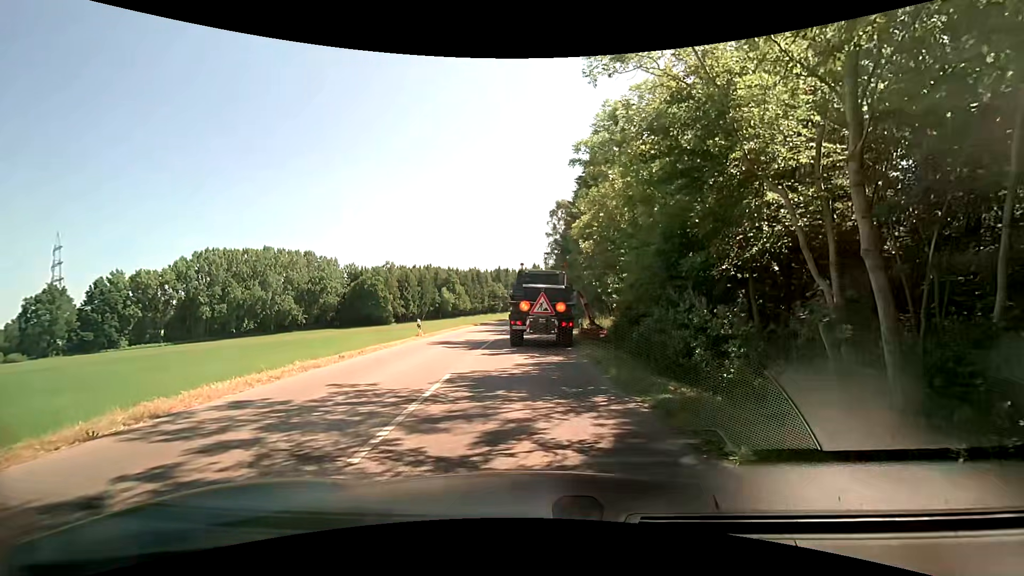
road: tertiary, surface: asphalt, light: Day
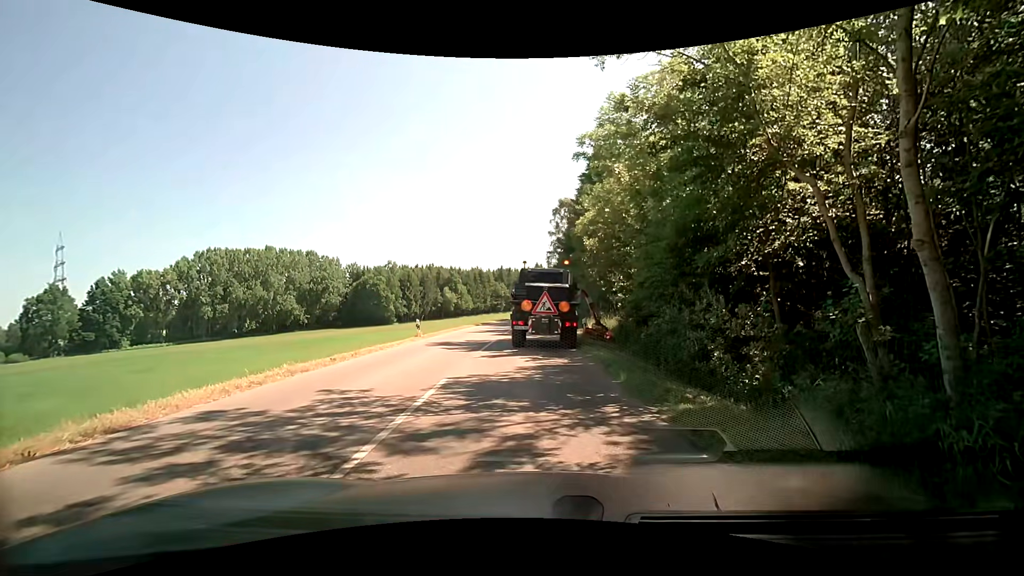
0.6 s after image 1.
(0.0, +0.7) m; -1°
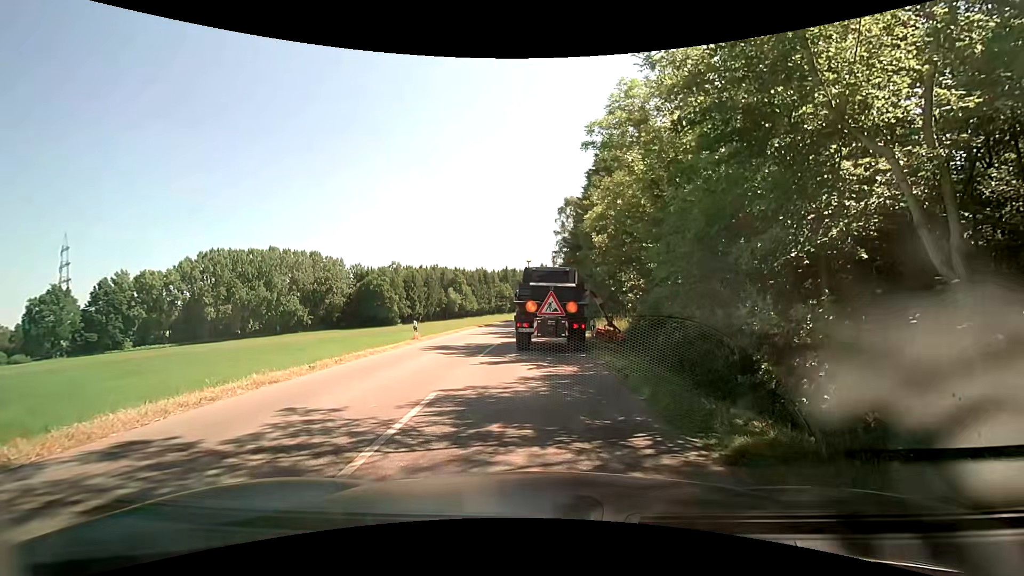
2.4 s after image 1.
(0.0, +1.6) m; 0°
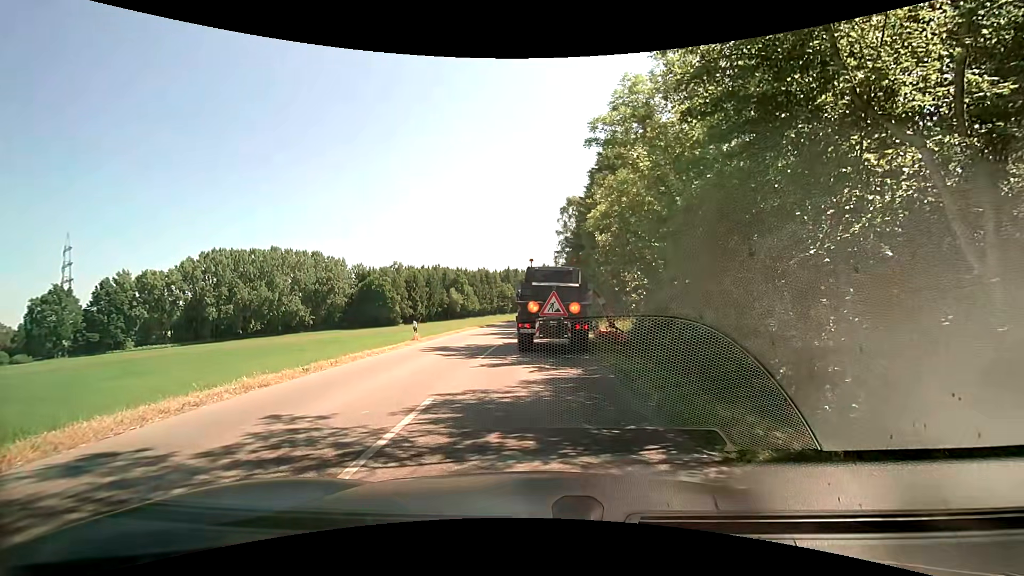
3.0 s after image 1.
(0.0, +0.4) m; 0°
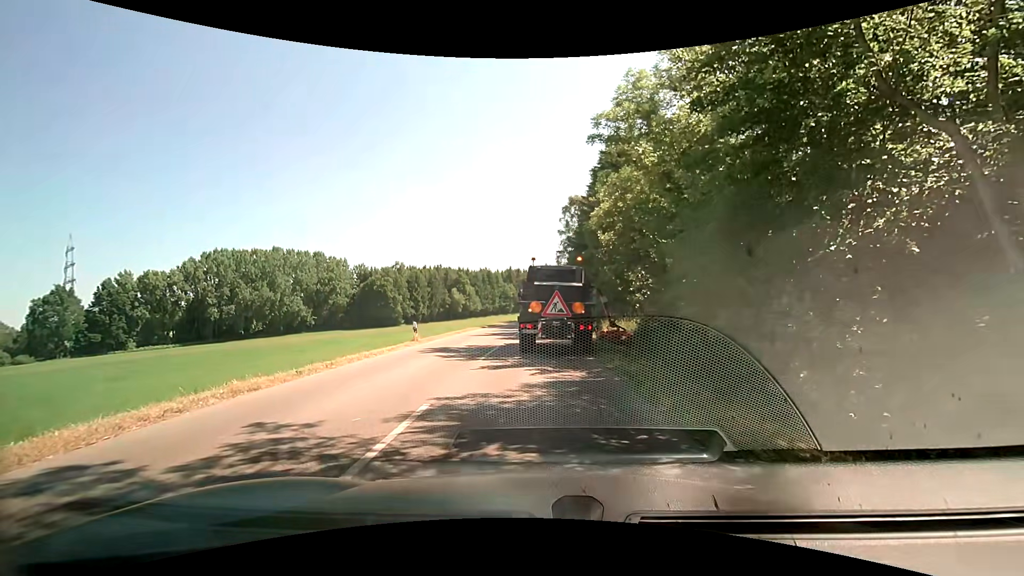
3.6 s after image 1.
(0.0, +0.4) m; 0°
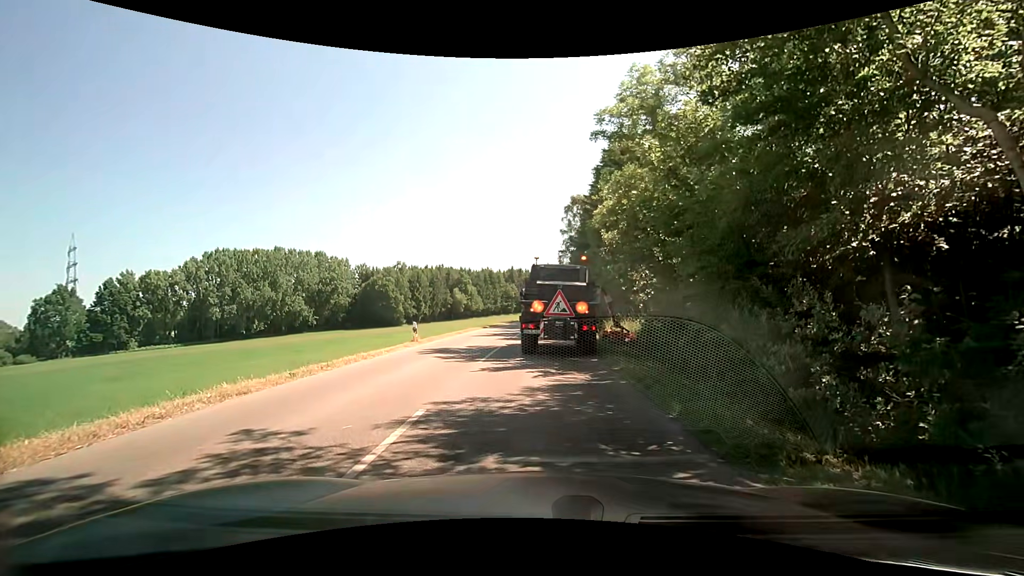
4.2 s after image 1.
(0.0, +0.4) m; 0°
